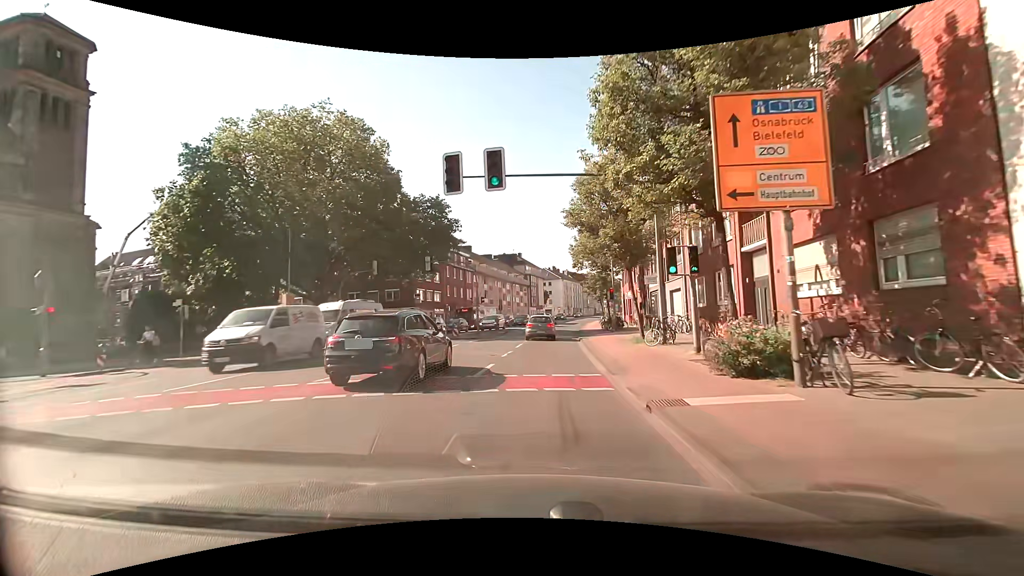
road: secondary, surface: asphalt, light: Day
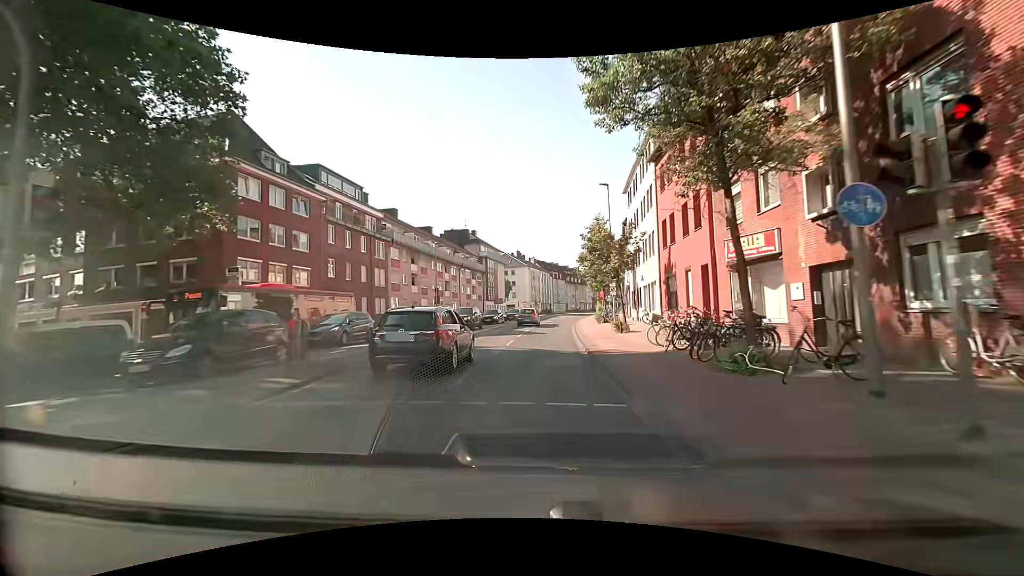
(+1.4, +32.7) m; +4°
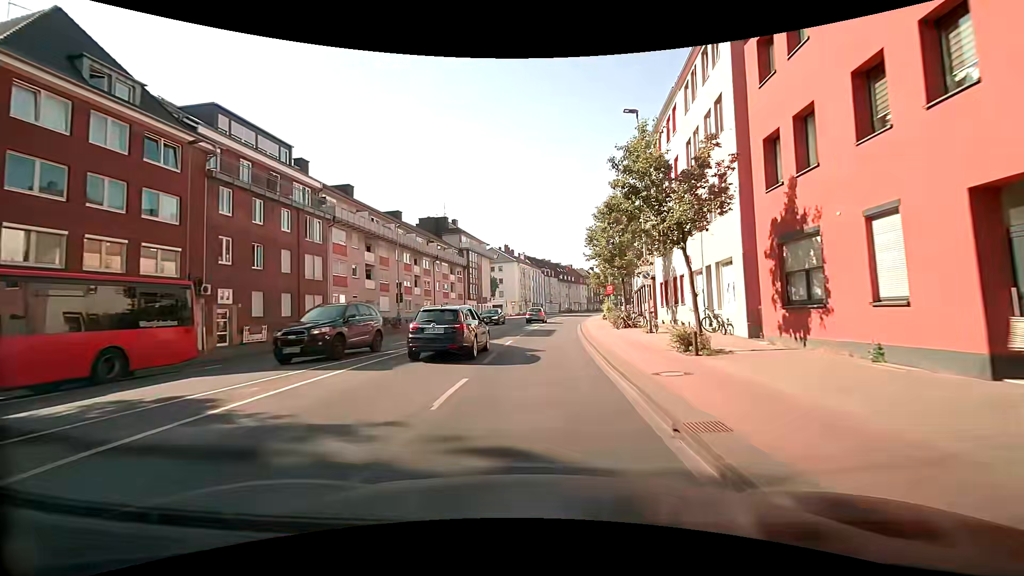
(+0.2, +13.6) m; +1°
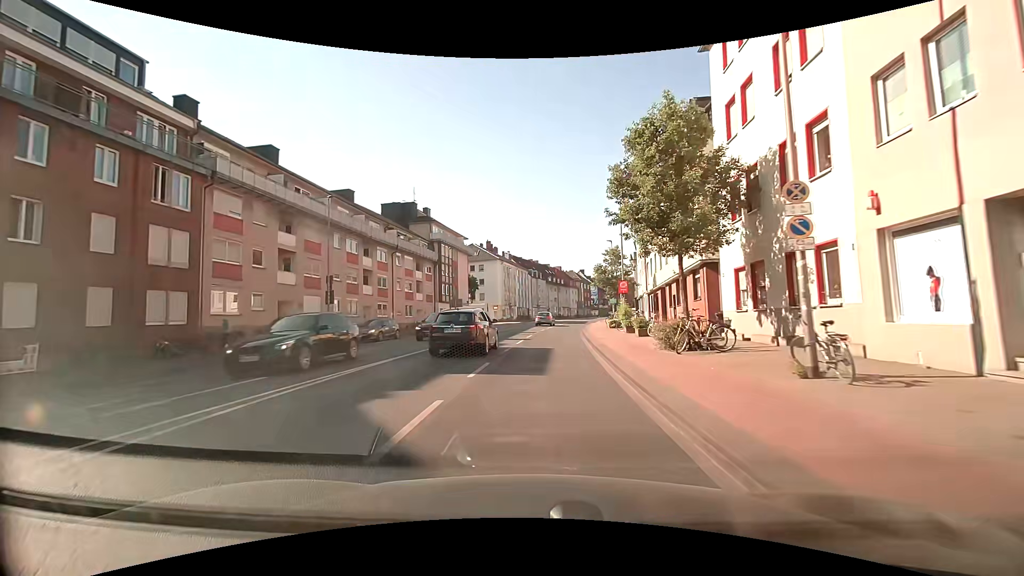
(+0.3, +14.0) m; +2°
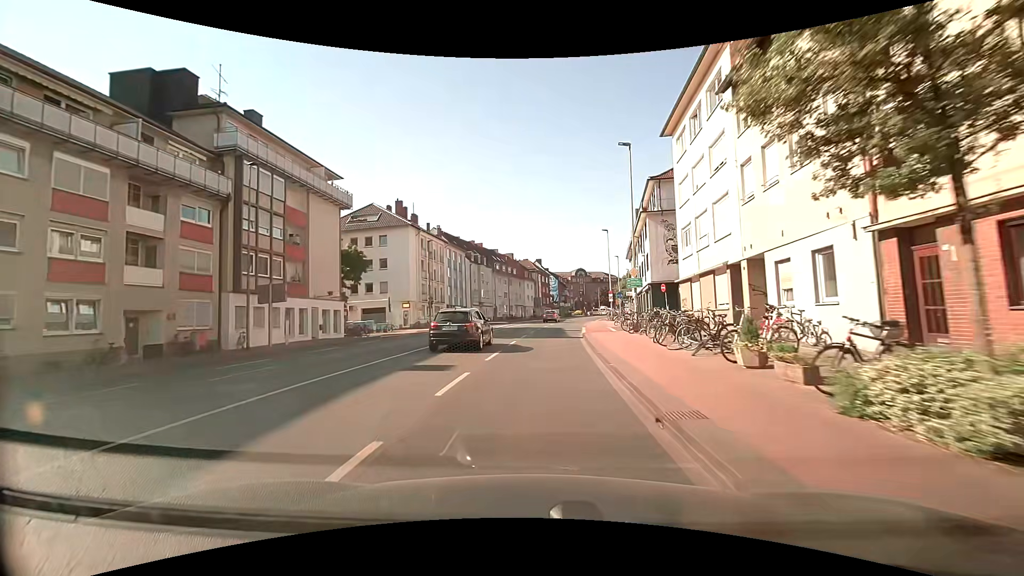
(+1.6, +37.3) m; +5°
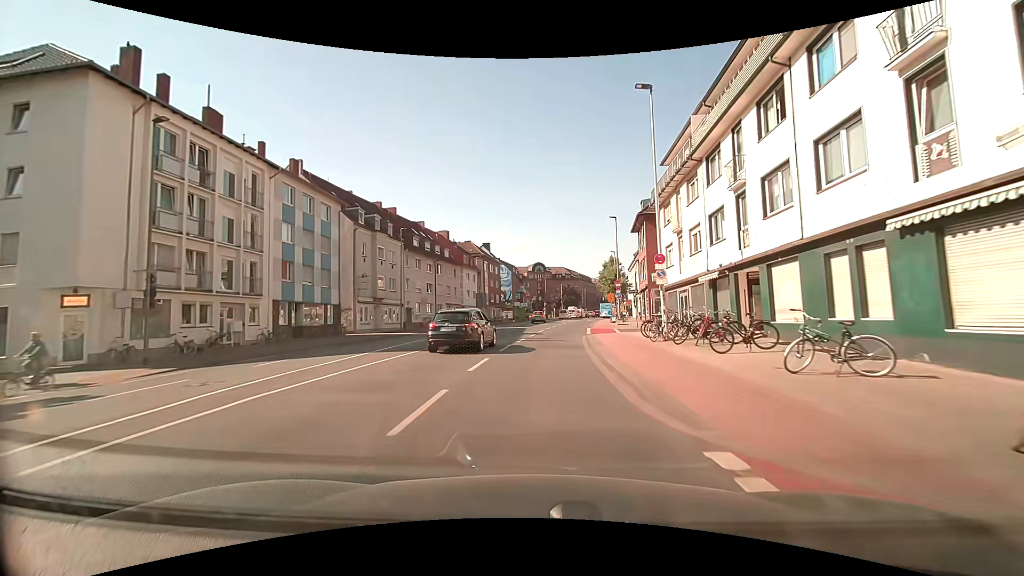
(+1.5, +37.4) m; +5°
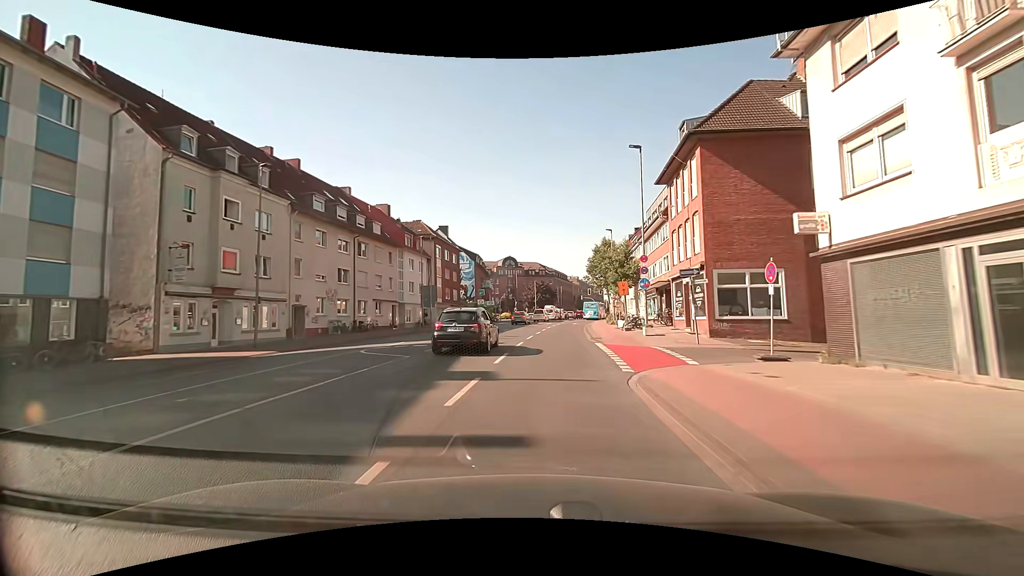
(+0.5, +21.3) m; +3°
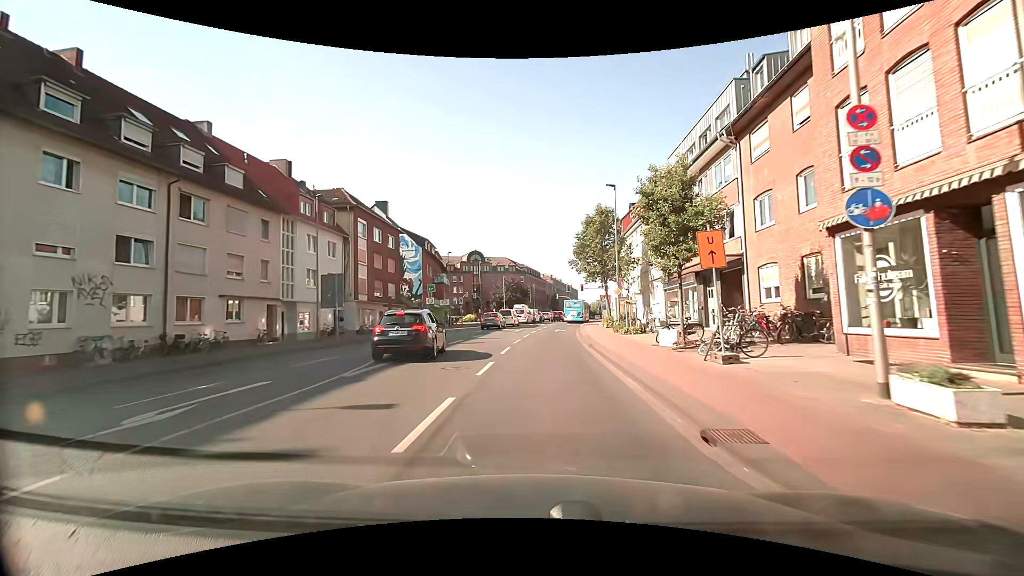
(+0.7, +19.9) m; +3°
